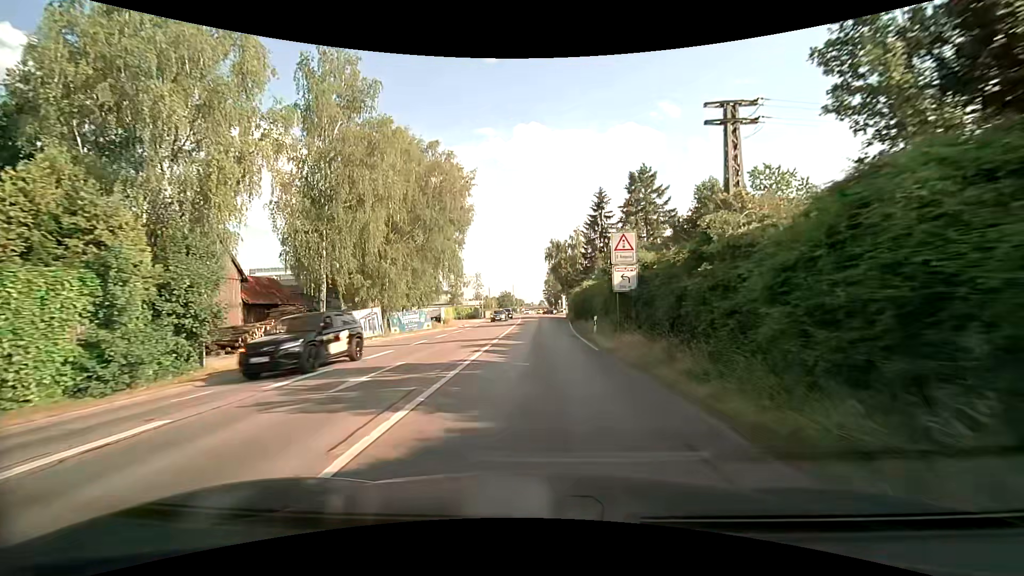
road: secondary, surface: asphalt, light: Day
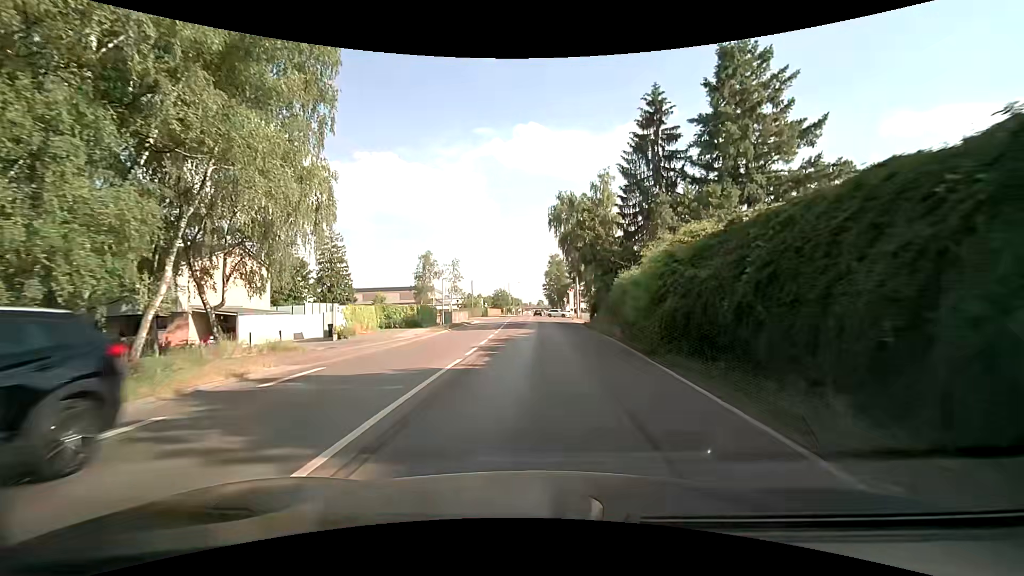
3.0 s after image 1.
(+0.3, +35.7) m; +1°
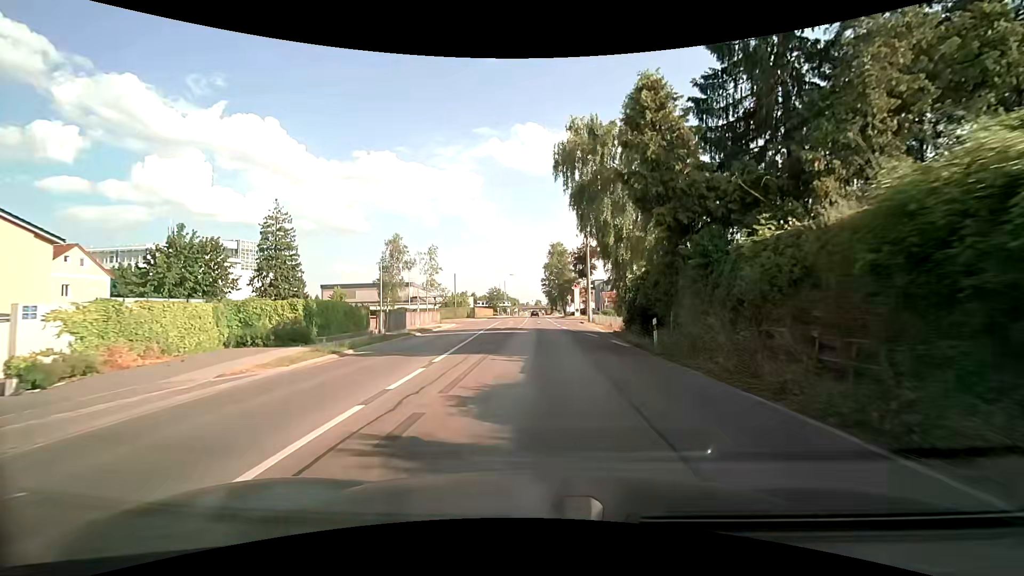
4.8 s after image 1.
(0.0, +20.2) m; 0°
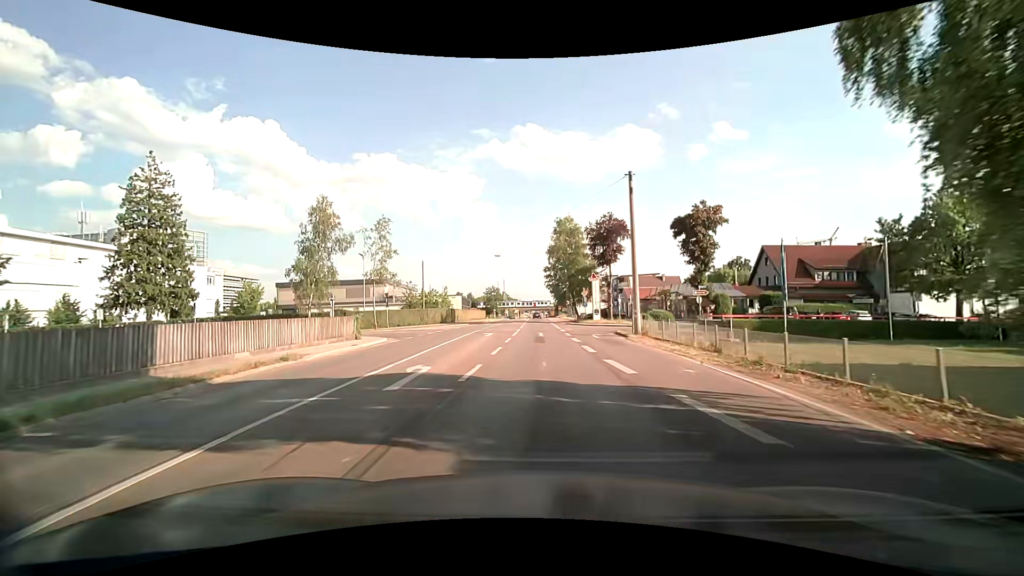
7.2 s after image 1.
(+0.1, +26.3) m; 0°
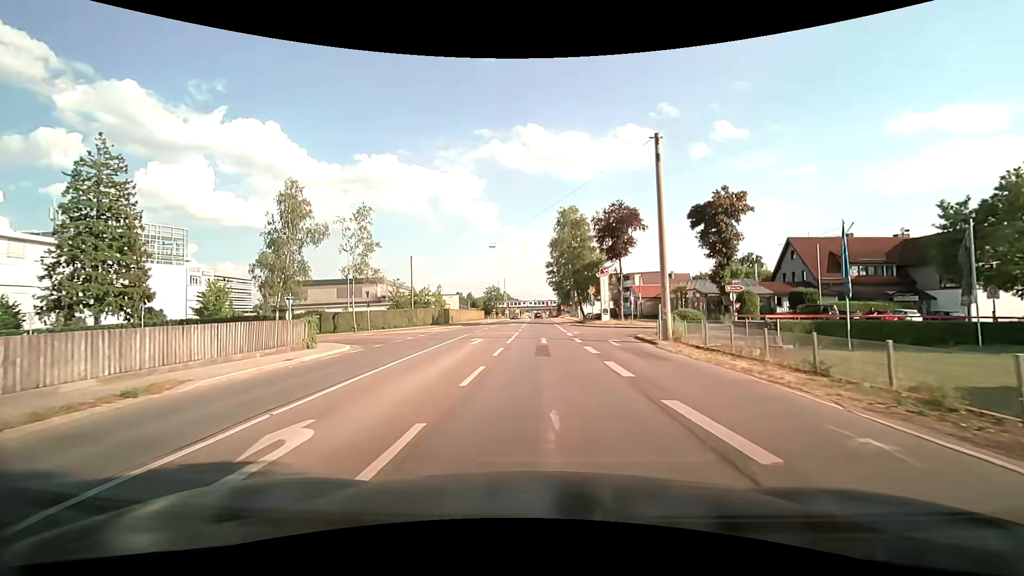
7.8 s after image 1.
(0.0, +6.5) m; 0°
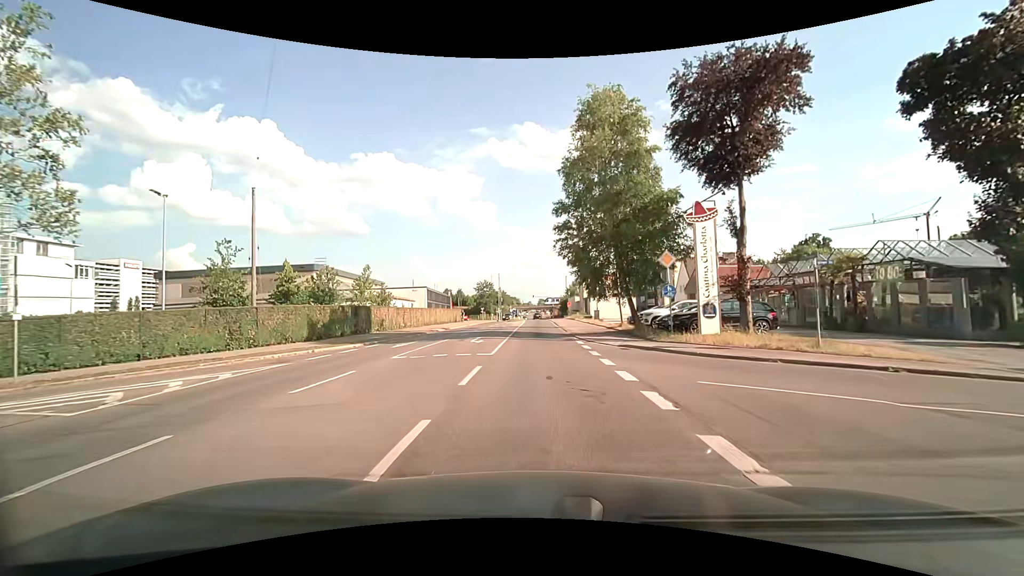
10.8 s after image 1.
(+0.2, +32.2) m; 0°
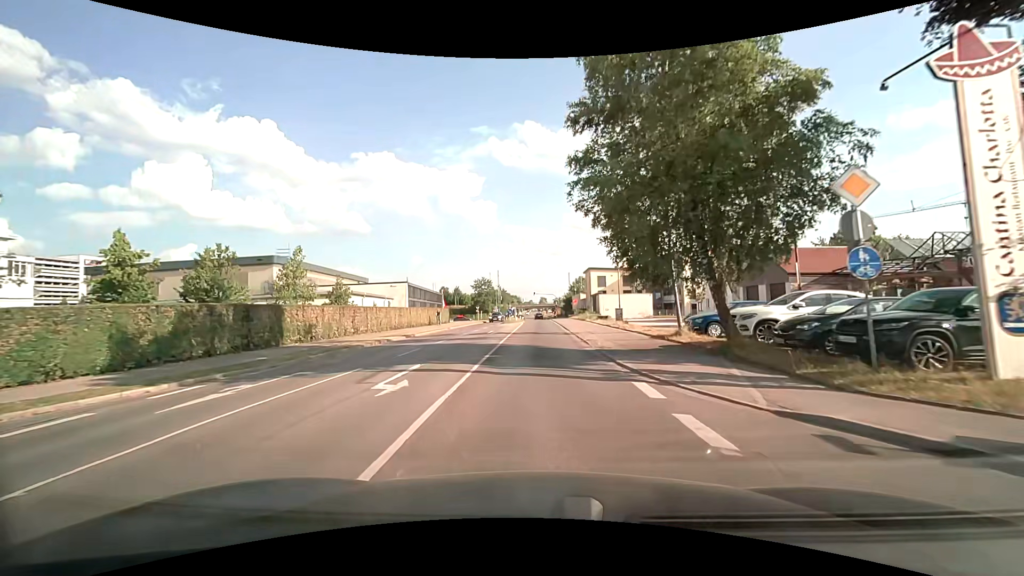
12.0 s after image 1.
(+0.1, +13.1) m; 0°
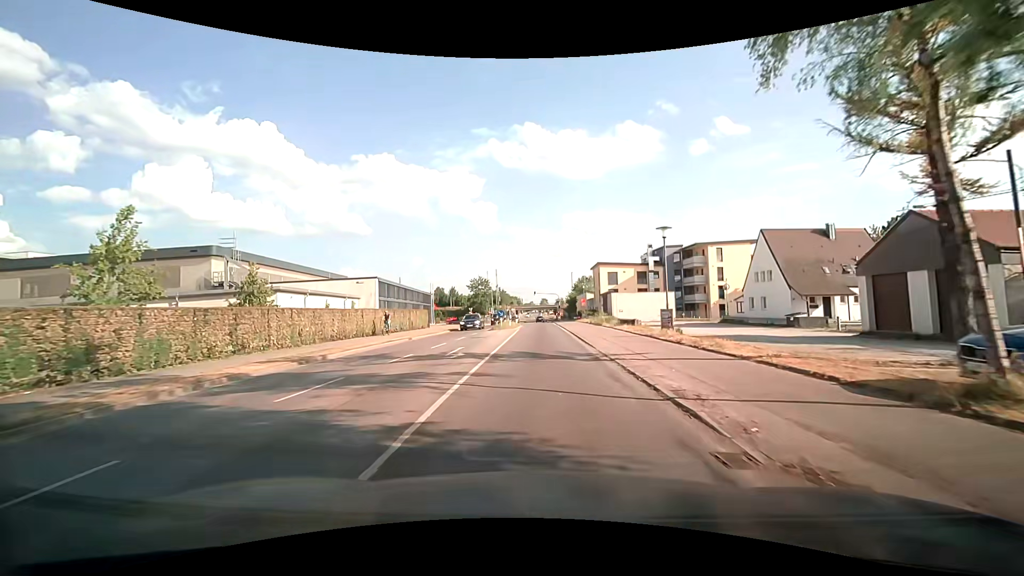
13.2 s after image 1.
(0.0, +13.5) m; 0°
(0, +10) (0, +20) (0, +30) (0, +40) (0, +50) (0, +60) (0, +70) (0, +80) (0, +90) (0, +100) m
